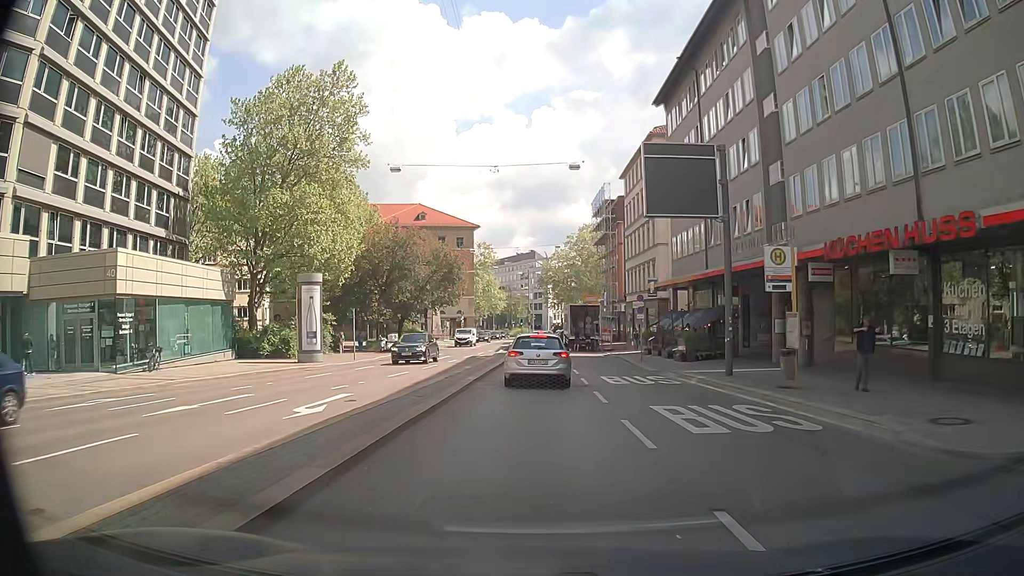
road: secondary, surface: asphalt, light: Day
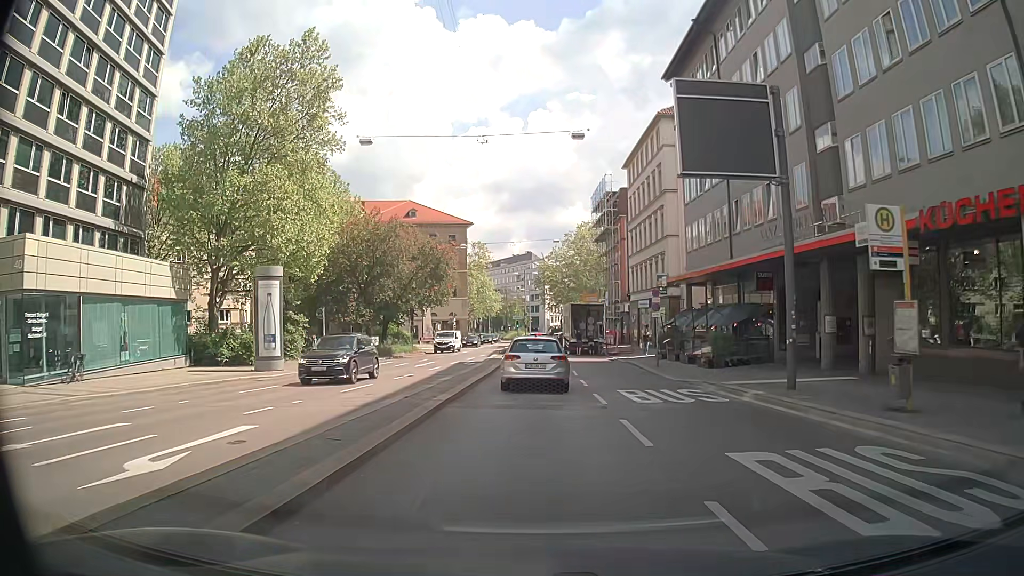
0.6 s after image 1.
(-0.1, +5.7) m; -1°
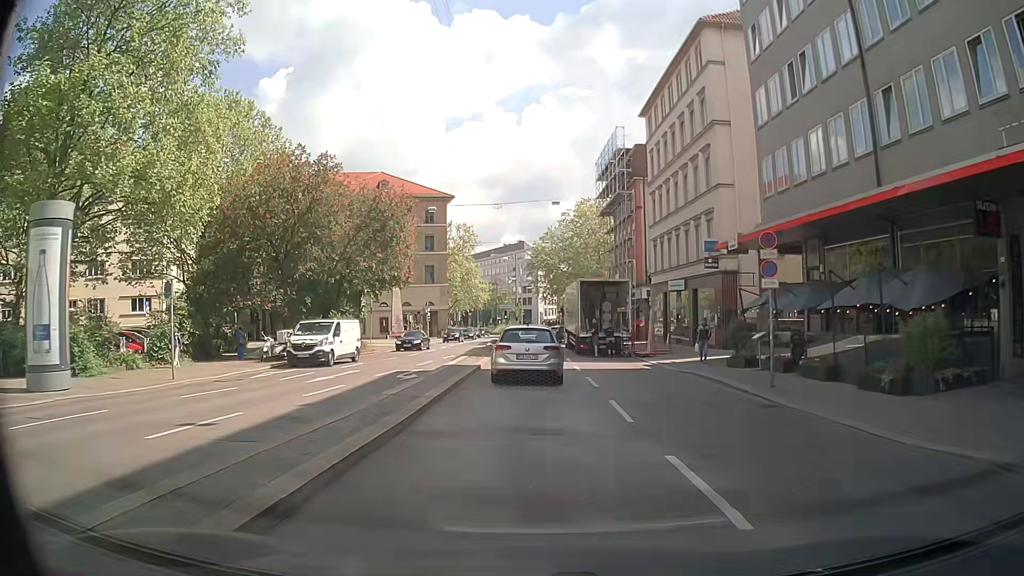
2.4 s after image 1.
(+0.1, +16.0) m; +1°
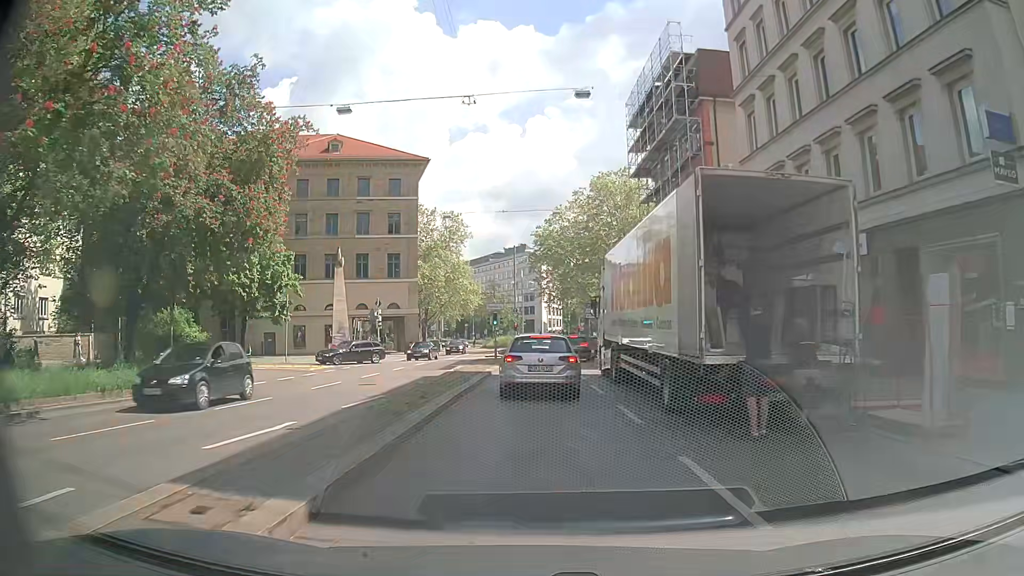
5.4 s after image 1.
(-0.1, +23.7) m; 0°
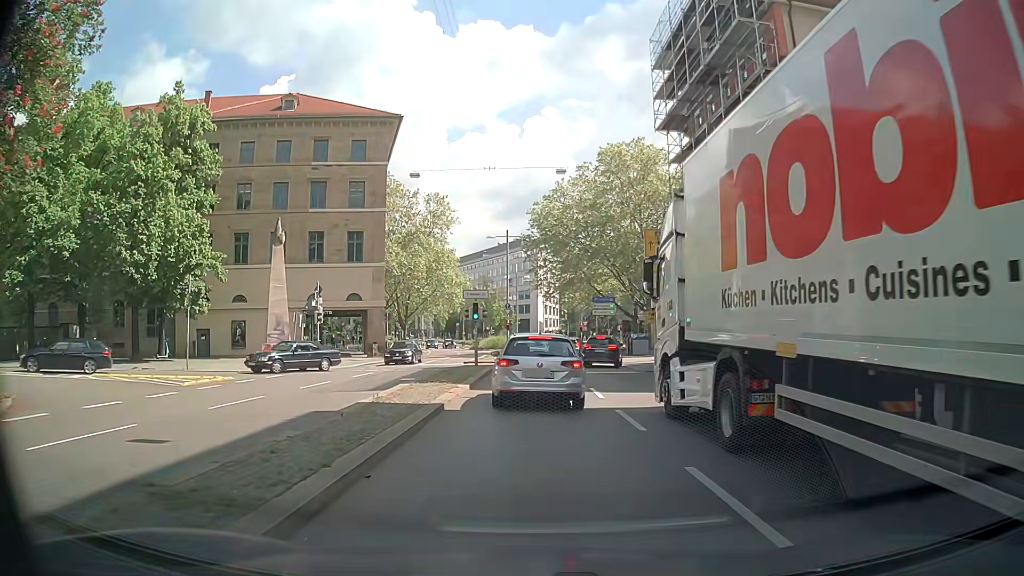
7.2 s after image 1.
(0.0, +12.4) m; 0°
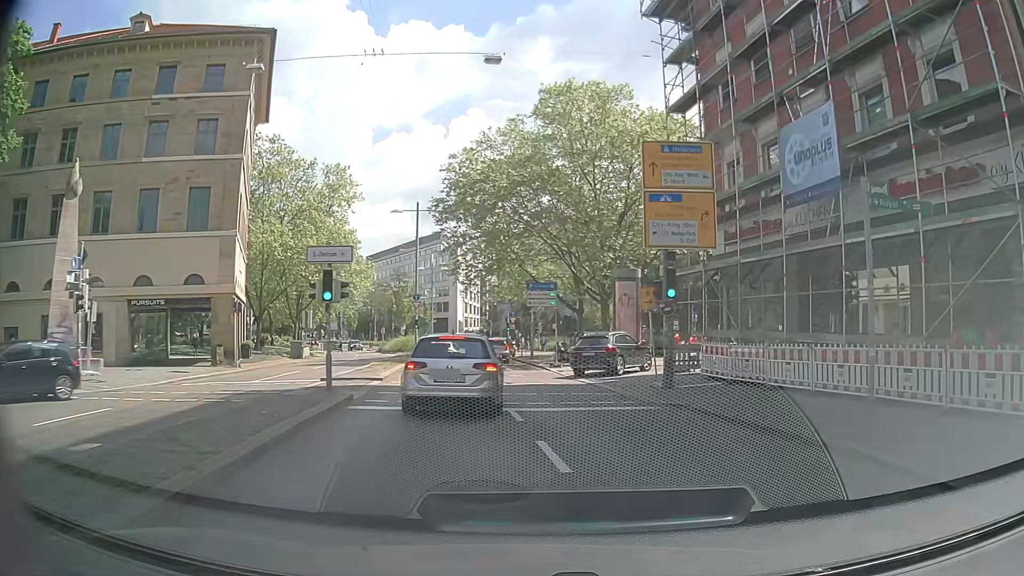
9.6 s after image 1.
(+0.3, +15.5) m; +6°
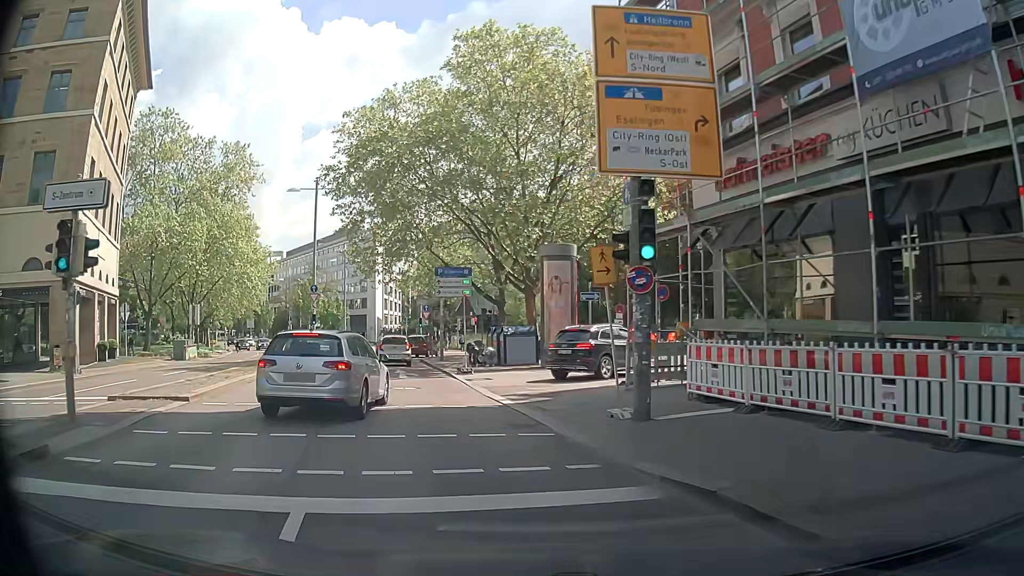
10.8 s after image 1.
(+0.8, +8.0) m; +8°
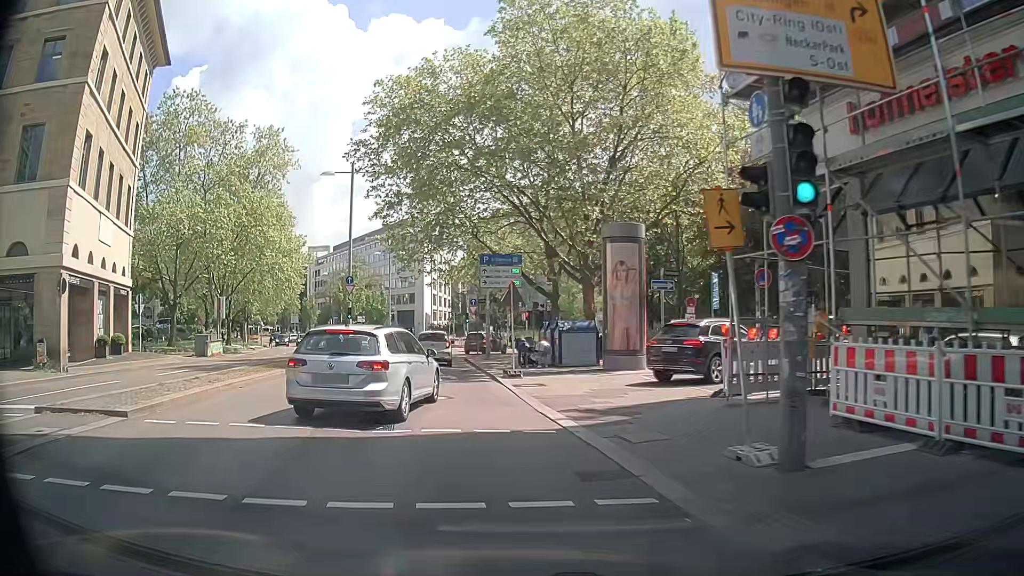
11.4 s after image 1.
(-0.2, +4.2) m; -6°
